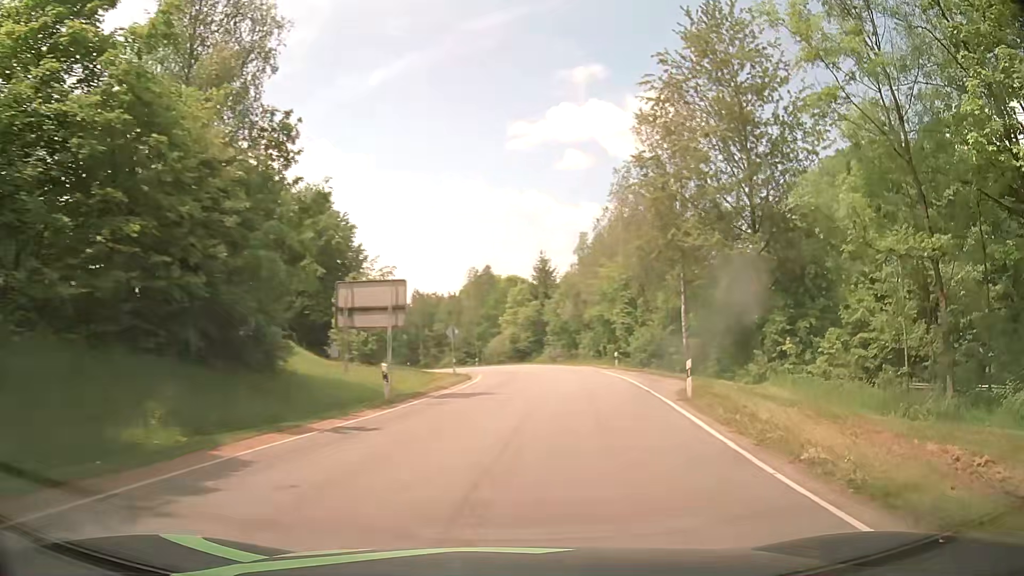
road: tertiary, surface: asphalt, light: Day
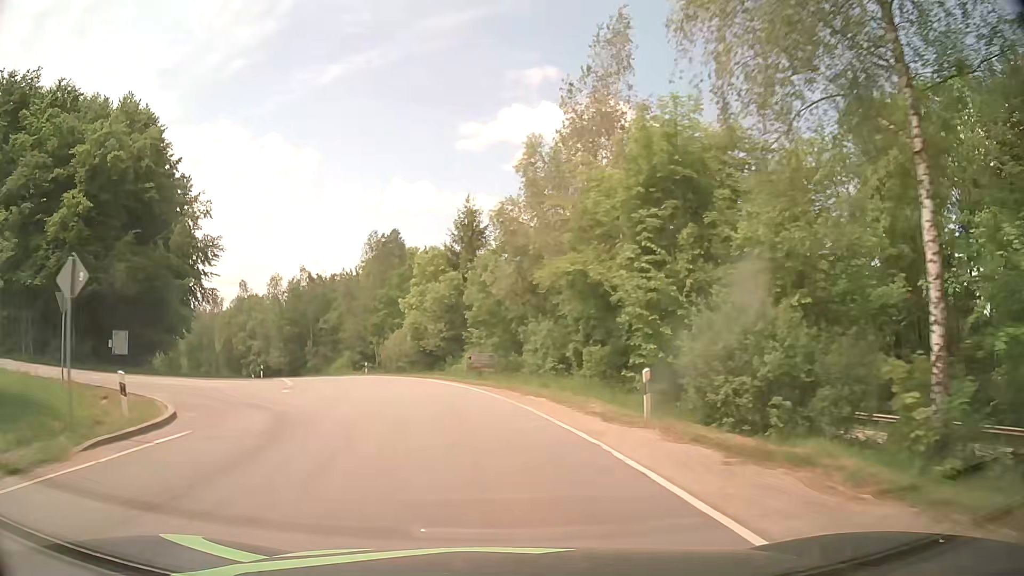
(+3.1, +29.6) m; +5°
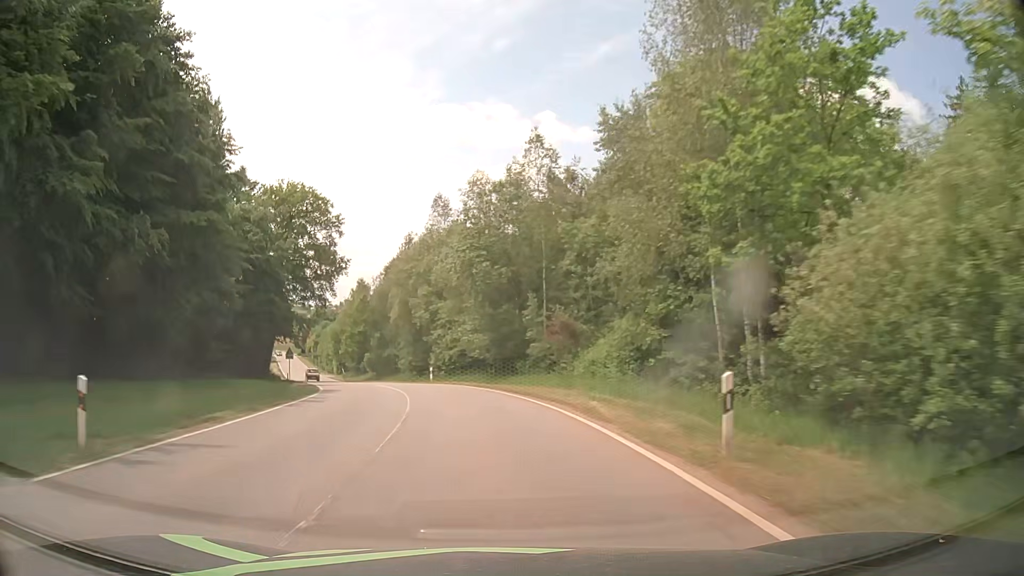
(-9.7, +45.6) m; -24°
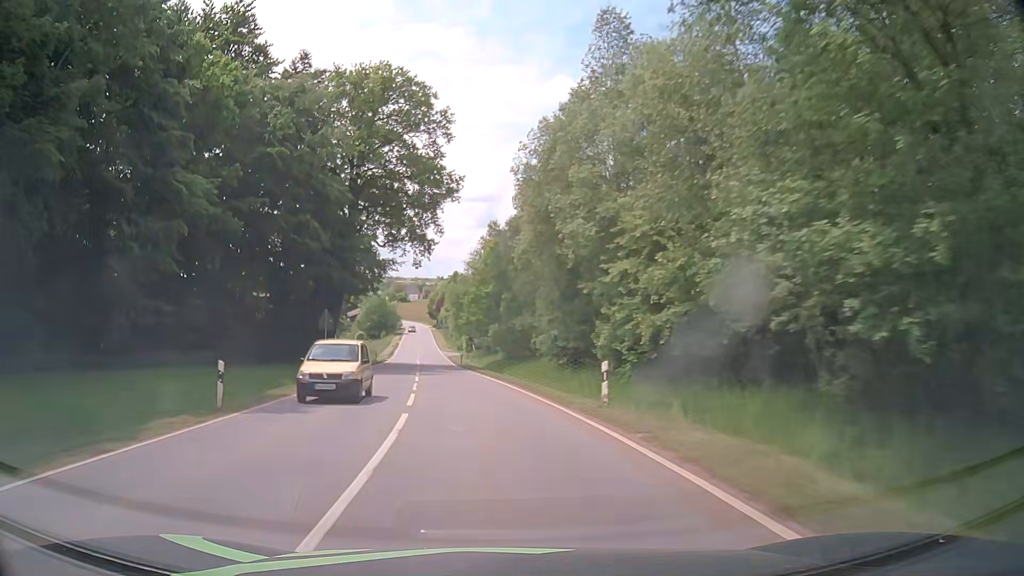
(-3.6, +30.2) m; -13°
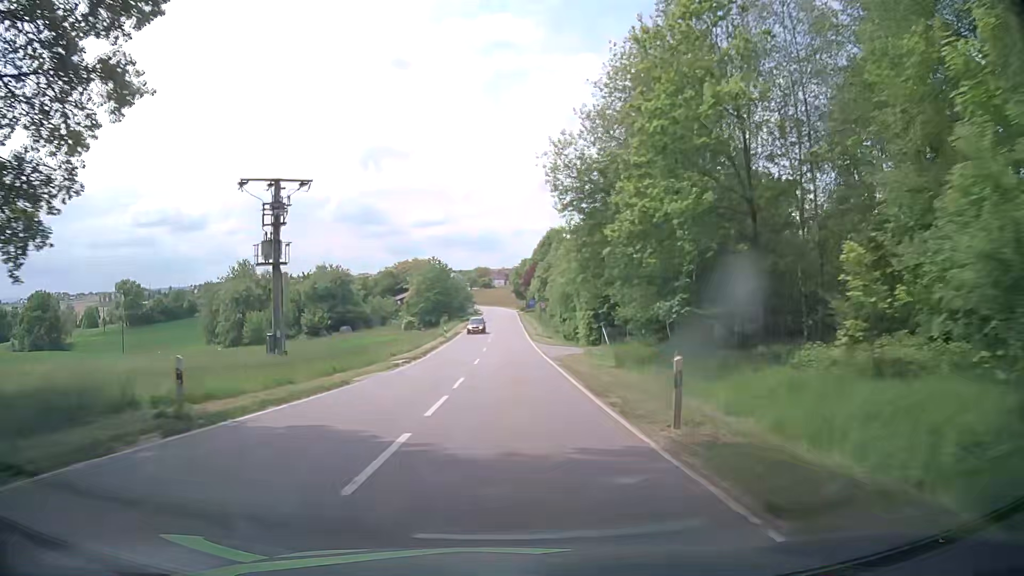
(-4.9, +52.0) m; -7°
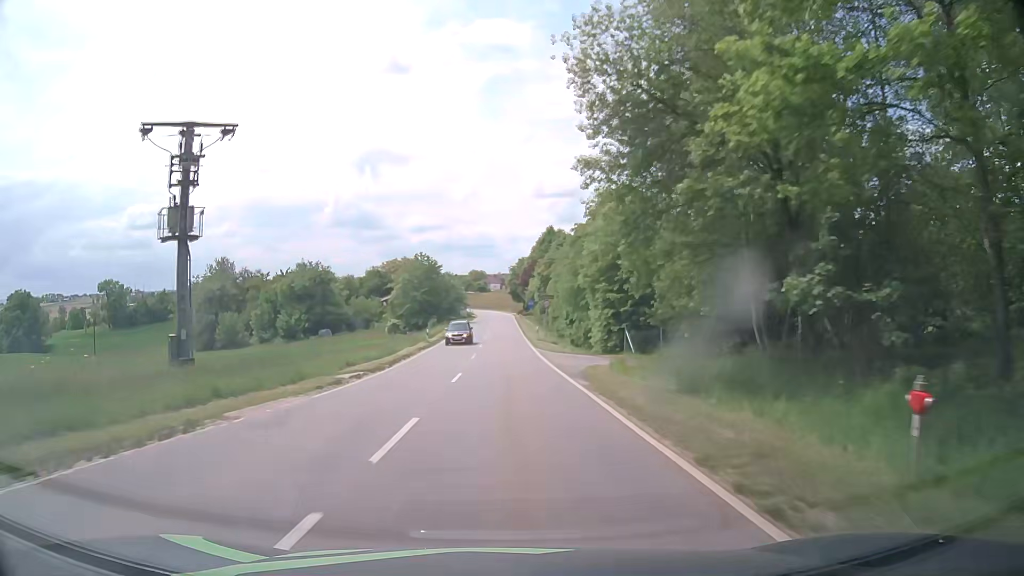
(0.0, +10.5) m; 0°
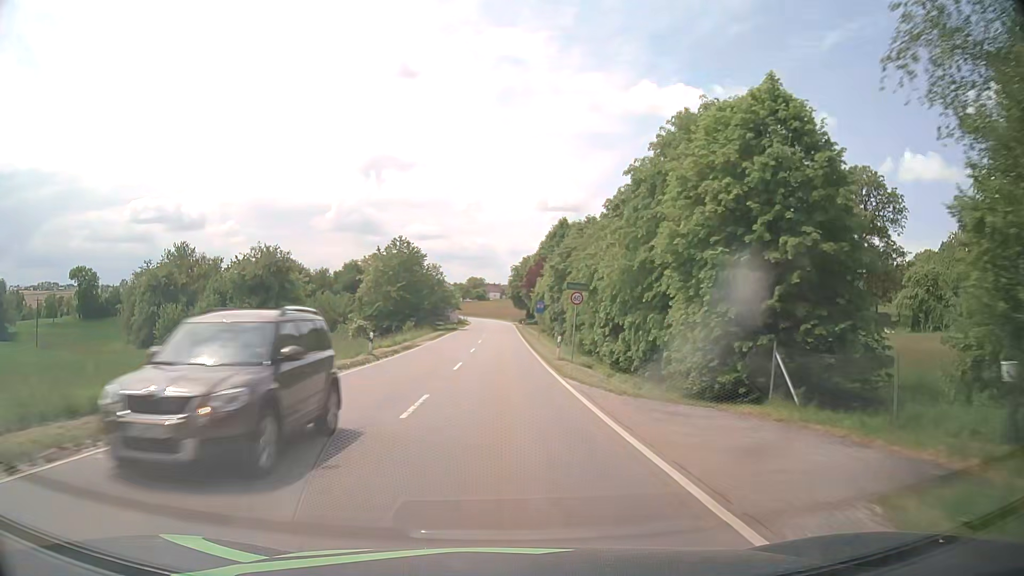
(0.0, +20.6) m; +1°
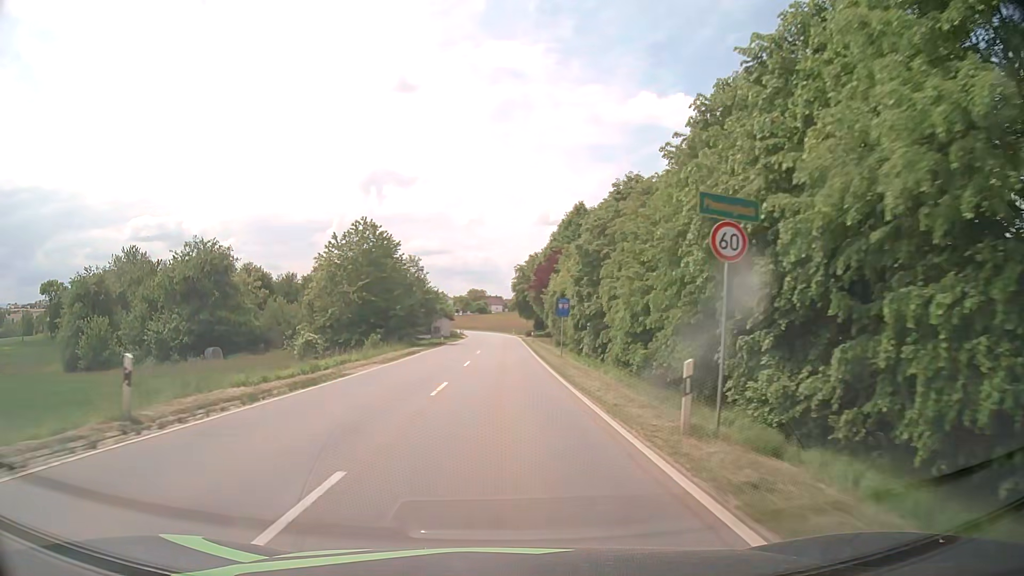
(-0.2, +19.7) m; -1°
(0, +10) (0, +20) (0, +30) (0, +40) (0, +50) (0, +60) (0, +70) (0, +80) (0, +90) (0, +100) m
